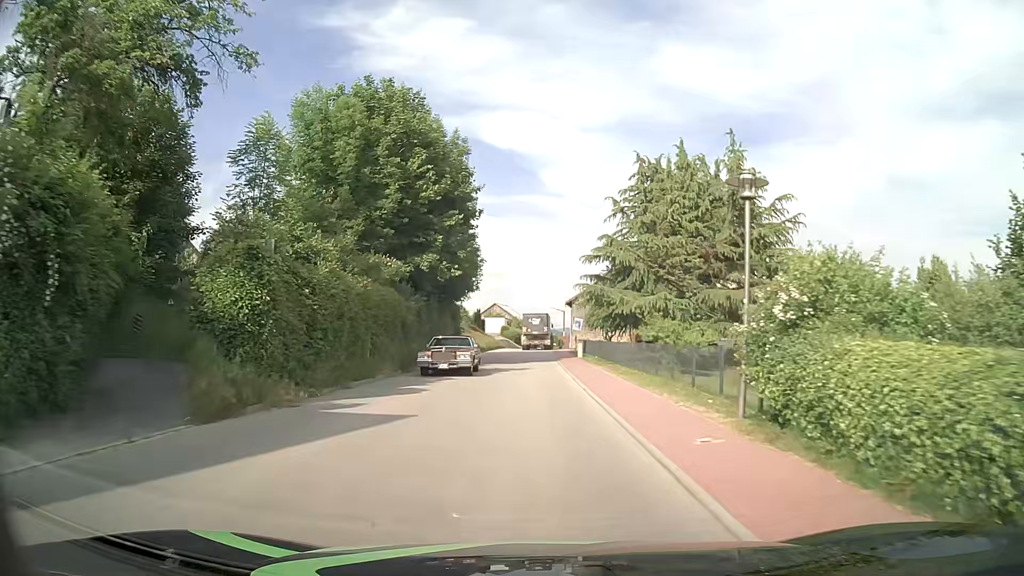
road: tertiary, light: Day
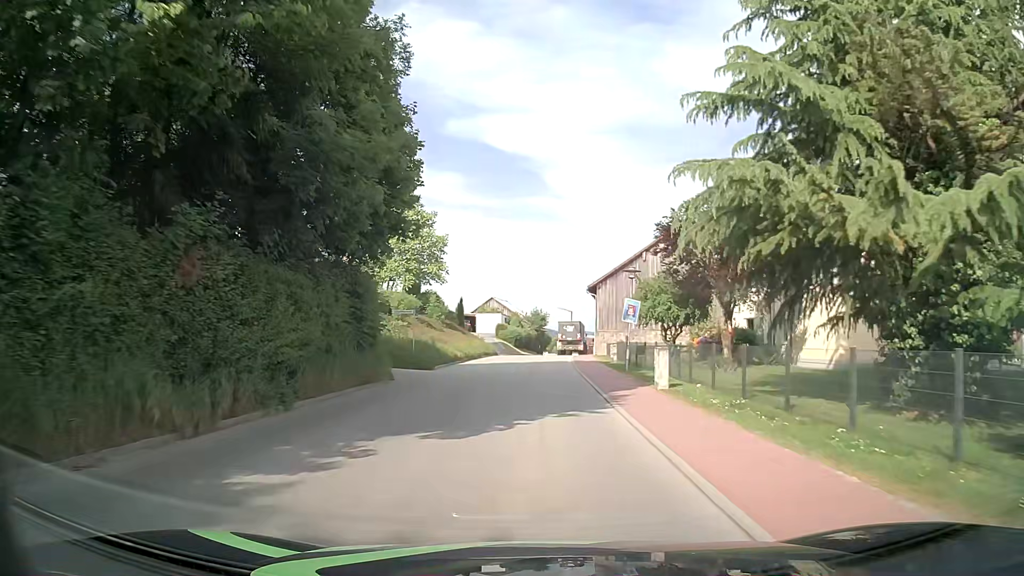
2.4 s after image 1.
(-0.4, +25.8) m; -1°
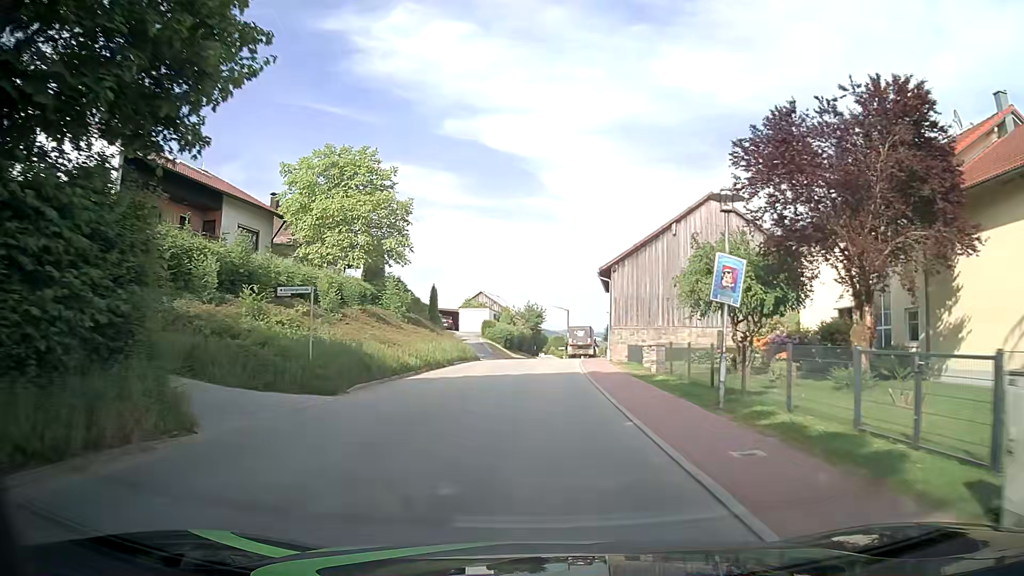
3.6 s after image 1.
(0.0, +13.4) m; 0°
(0, +10) (0, +20) (+1, +30) (+1, +40) (+2, +50) (+4, +60) (+5, +70) (+6, +80) (+8, +90) (+9, +99) m
